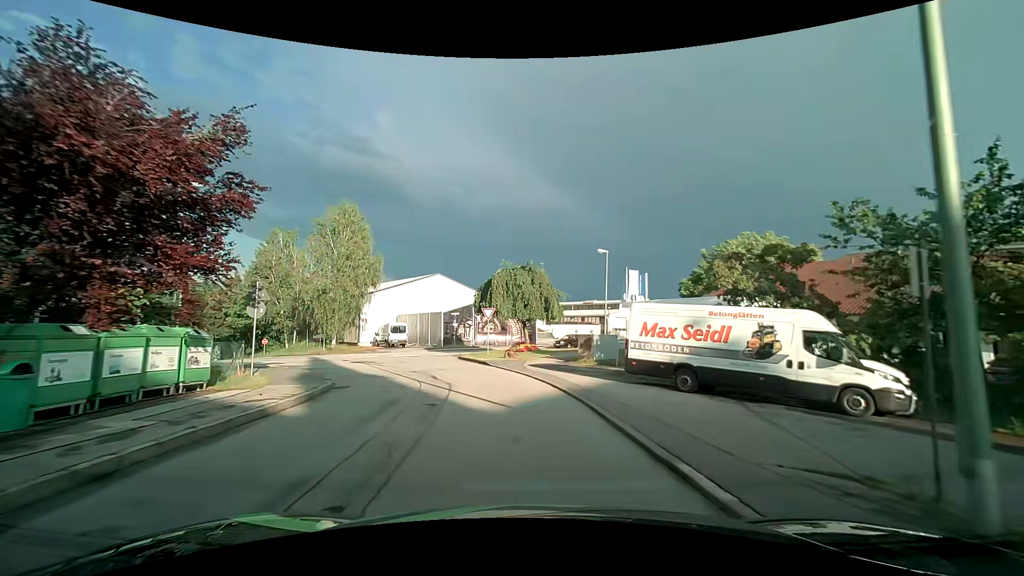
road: residential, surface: asphalt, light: Day
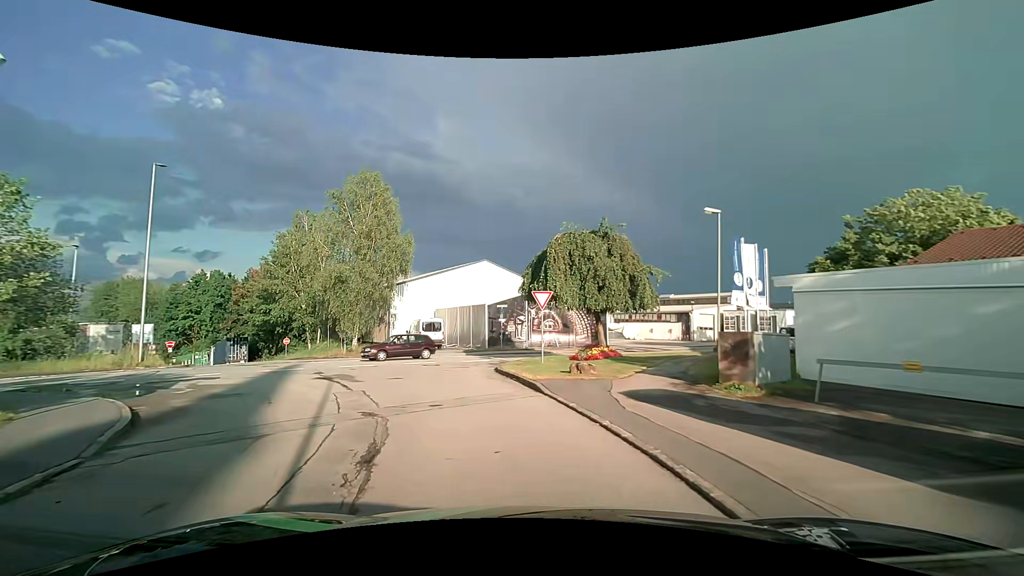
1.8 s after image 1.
(-0.5, +11.4) m; -7°
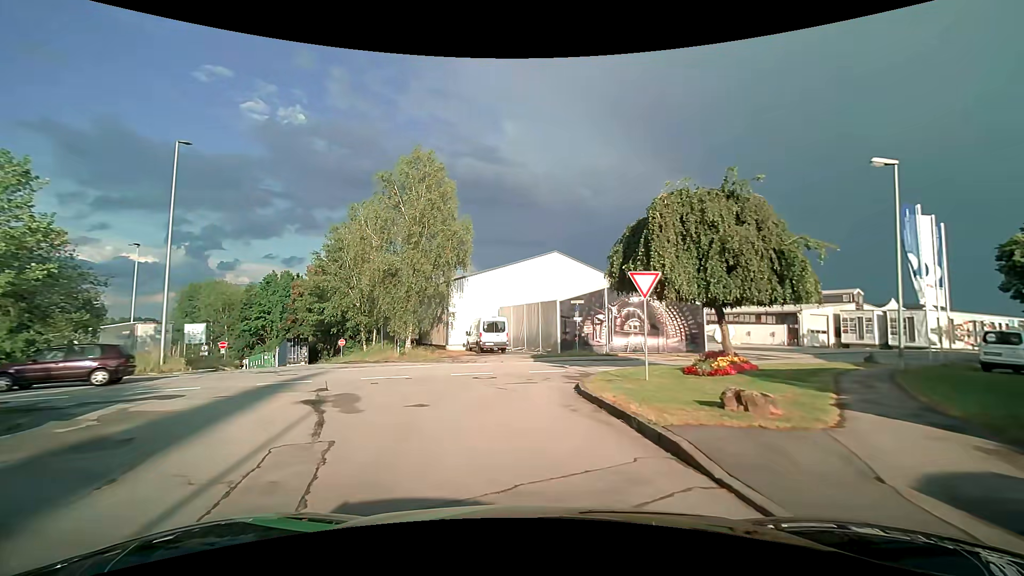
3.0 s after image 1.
(-0.4, +6.3) m; -8°
